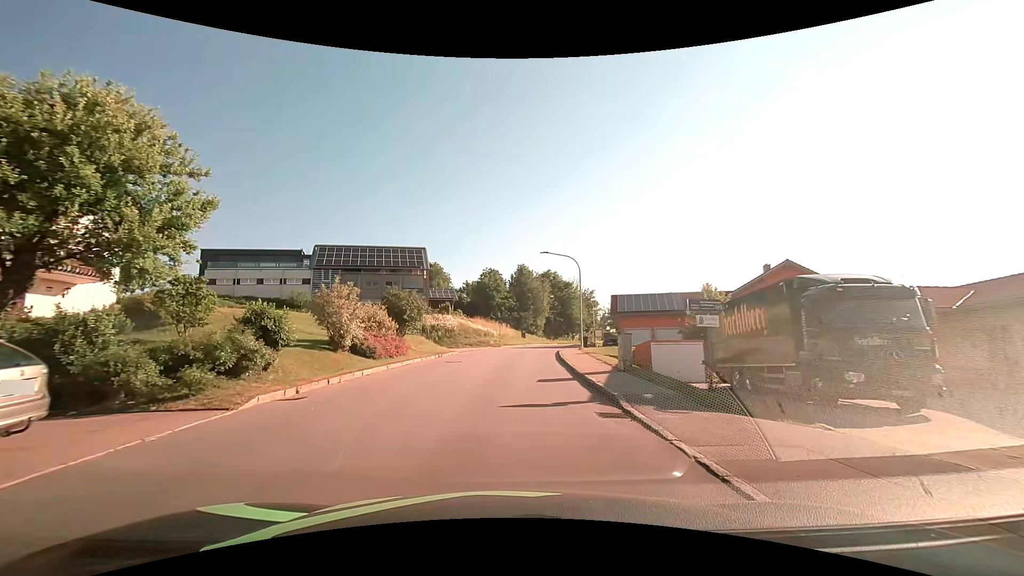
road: tertiary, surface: asphalt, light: Day
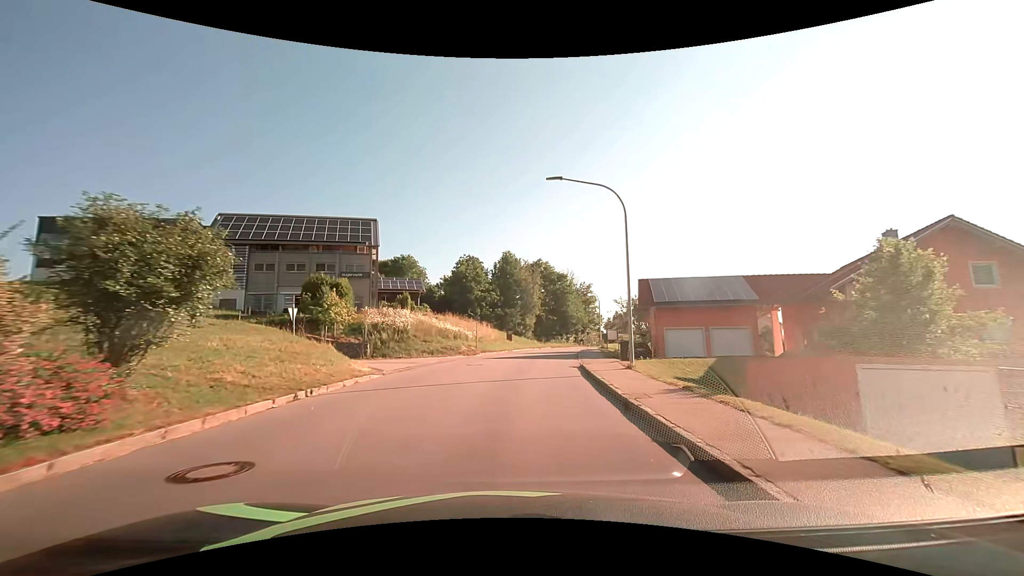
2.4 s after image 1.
(+0.3, +18.7) m; +2°
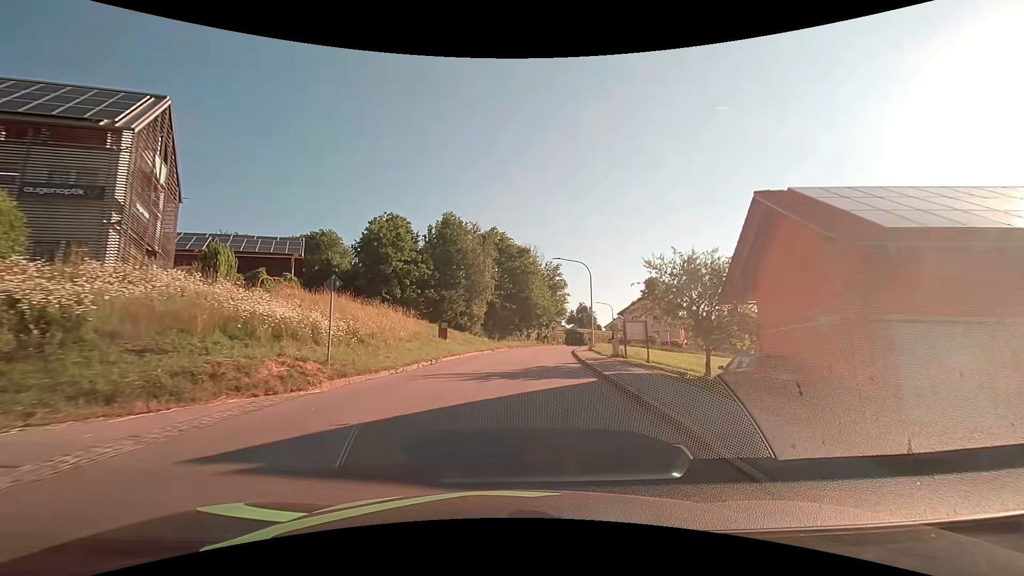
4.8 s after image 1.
(+1.1, +25.3) m; +6°
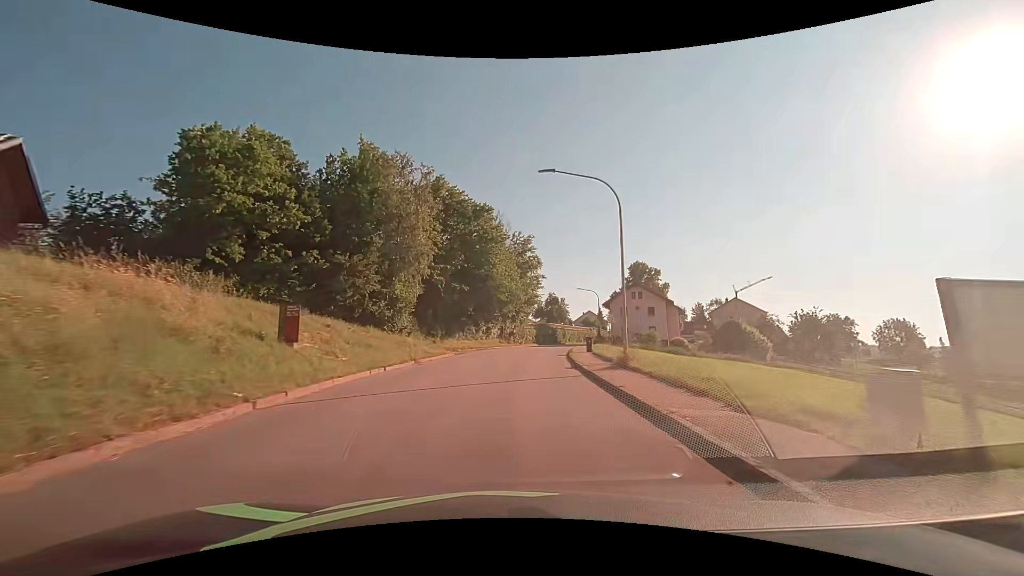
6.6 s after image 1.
(+0.9, +21.2) m; +5°
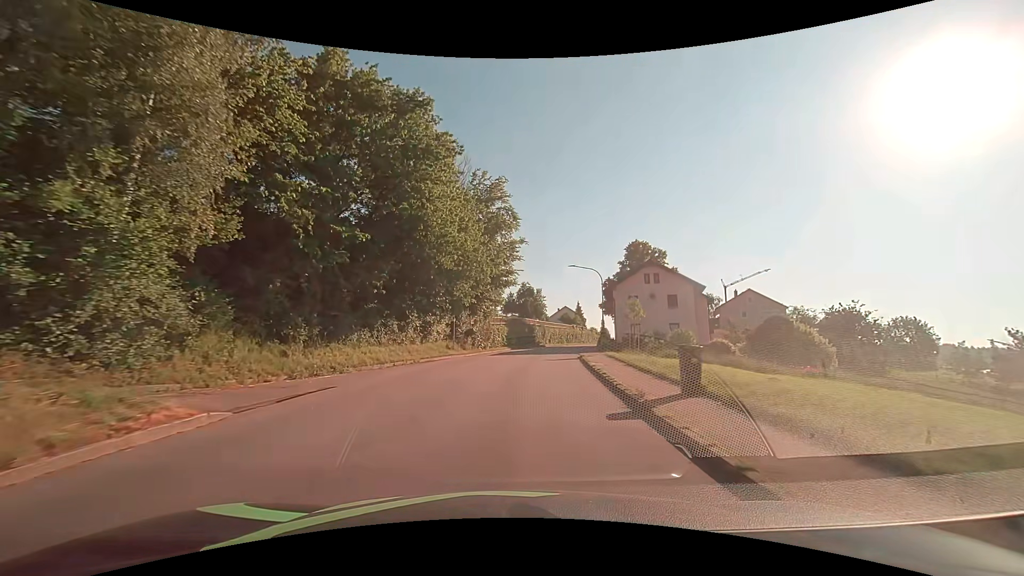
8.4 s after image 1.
(+0.7, +22.2) m; +3°
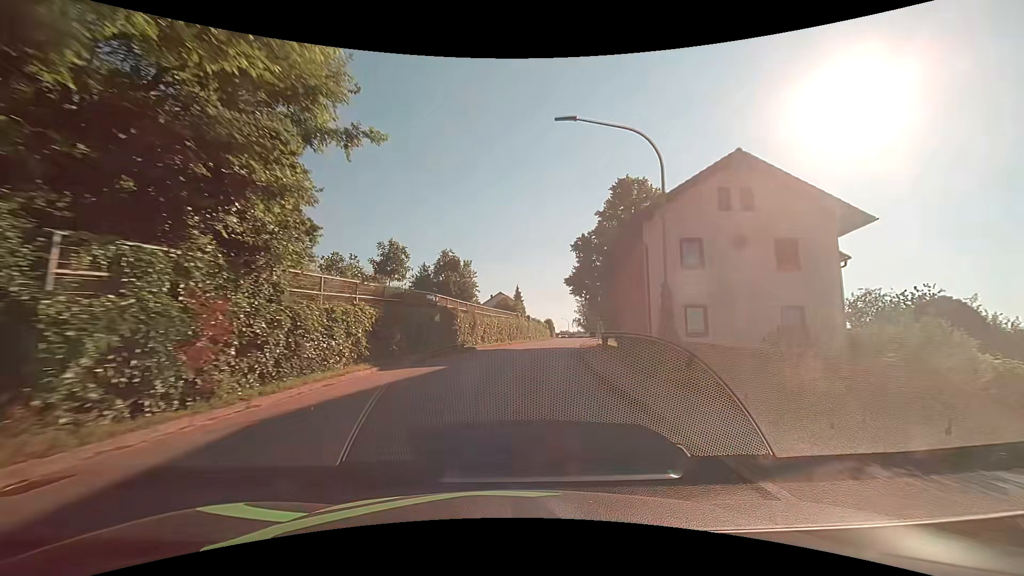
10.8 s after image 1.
(+2.0, +30.2) m; +8°
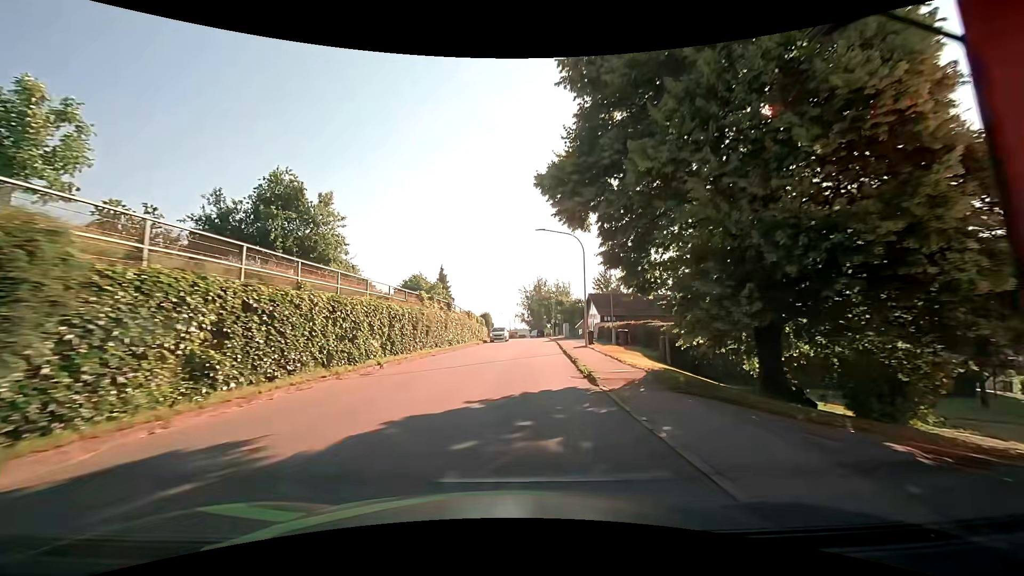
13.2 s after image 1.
(+2.3, +30.7) m; +7°
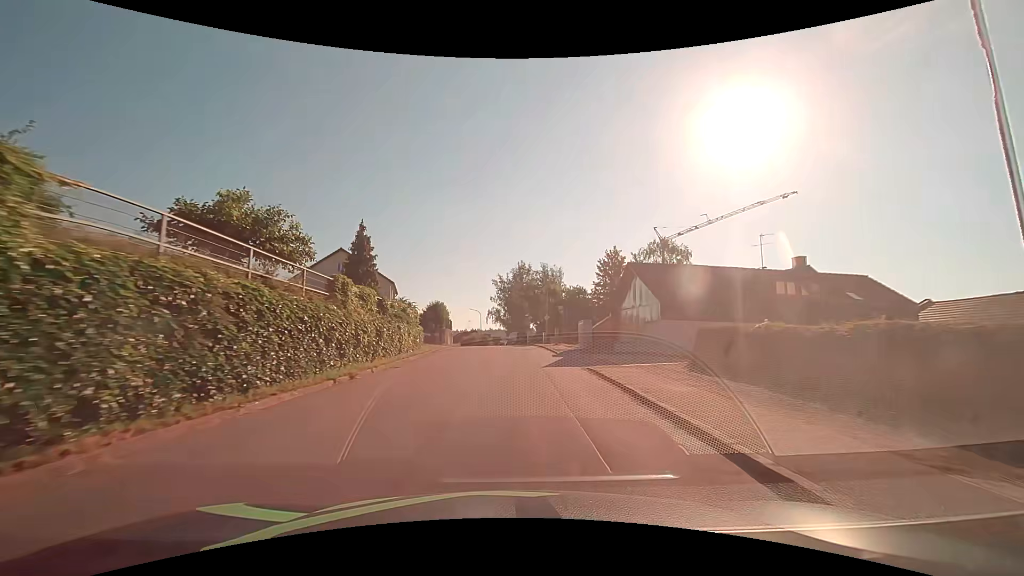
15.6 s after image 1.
(+1.1, +31.0) m; +3°
(0, +10) (0, +20) (0, +30) (0, +40) (0, +50) (-1, +60) (-2, +70) (-4, +80) (-6, +89) (-9, +99) m
